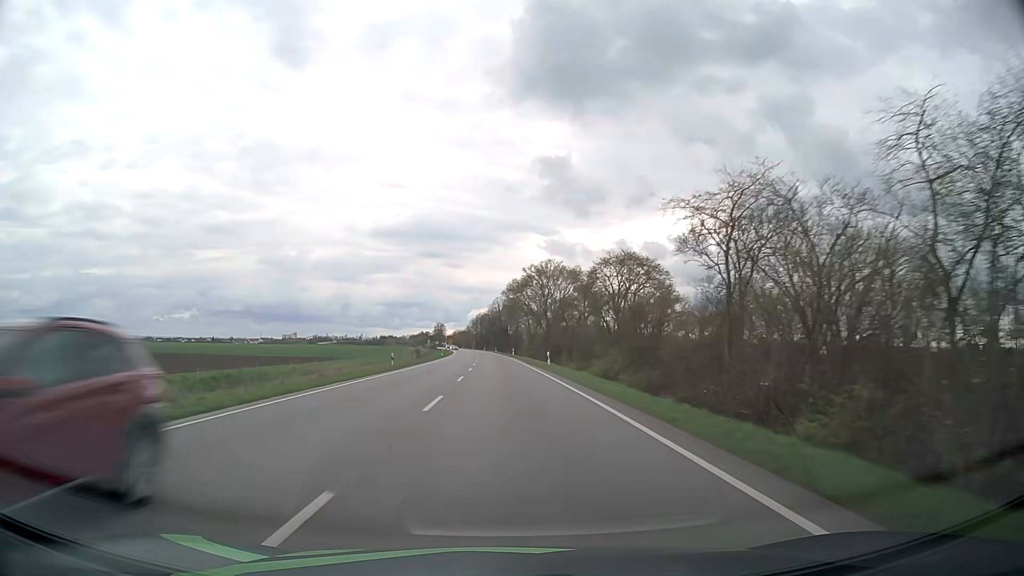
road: primary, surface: asphalt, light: Day
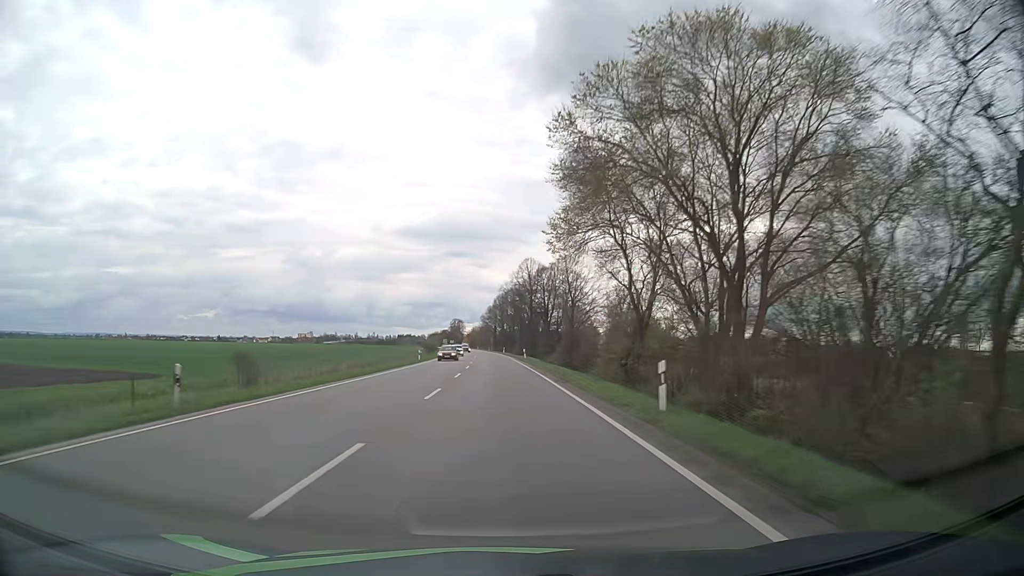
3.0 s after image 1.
(-1.4, +80.2) m; -2°
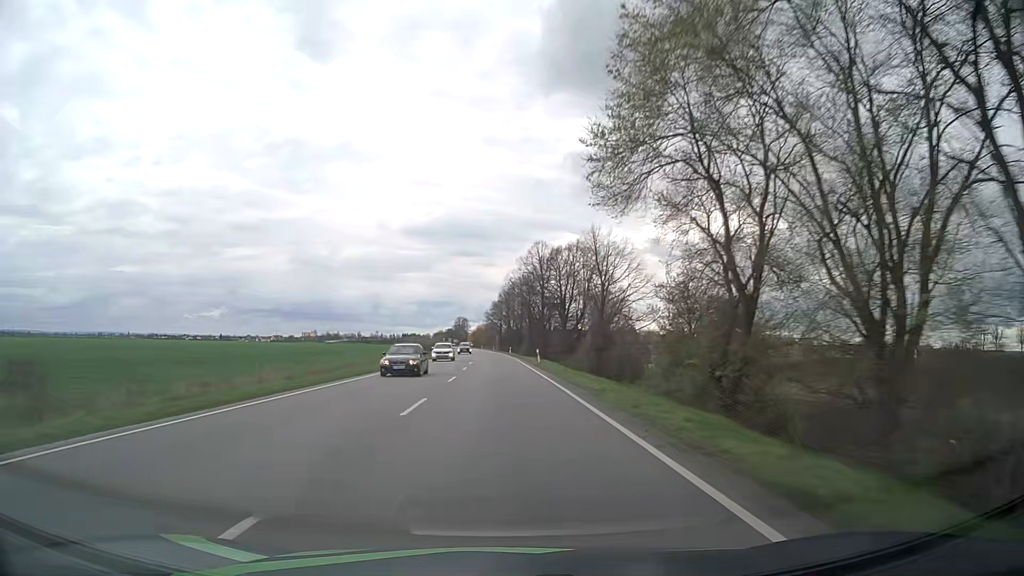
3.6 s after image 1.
(-0.1, +16.0) m; -1°
(0, +10) (0, +20) (0, +30) (0, +40) (-1, +50) (-1, +60) (-1, +70) (-2, +80) (-2, +90) (-3, +100) m
